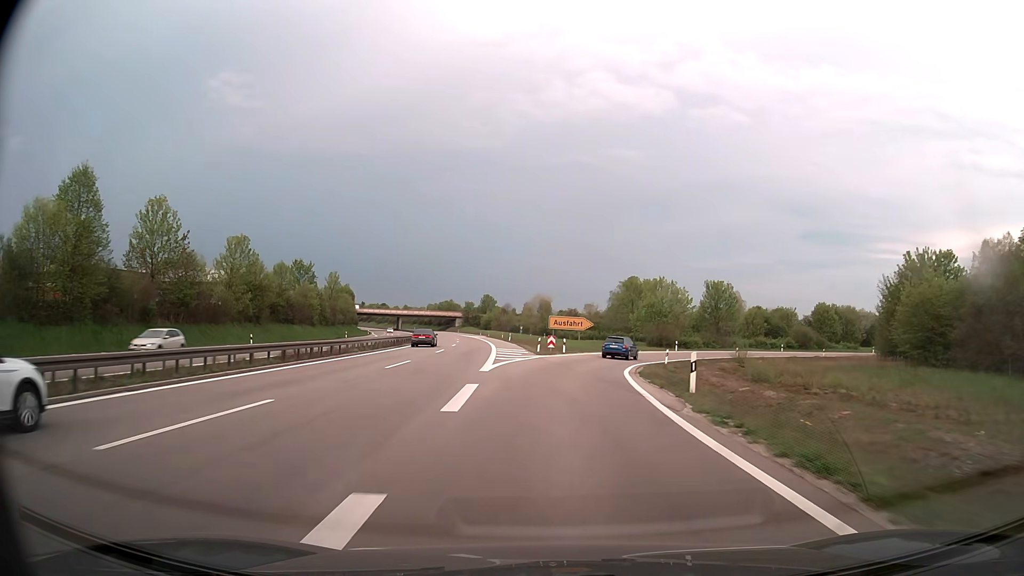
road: trunk_link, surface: asphalt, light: Day
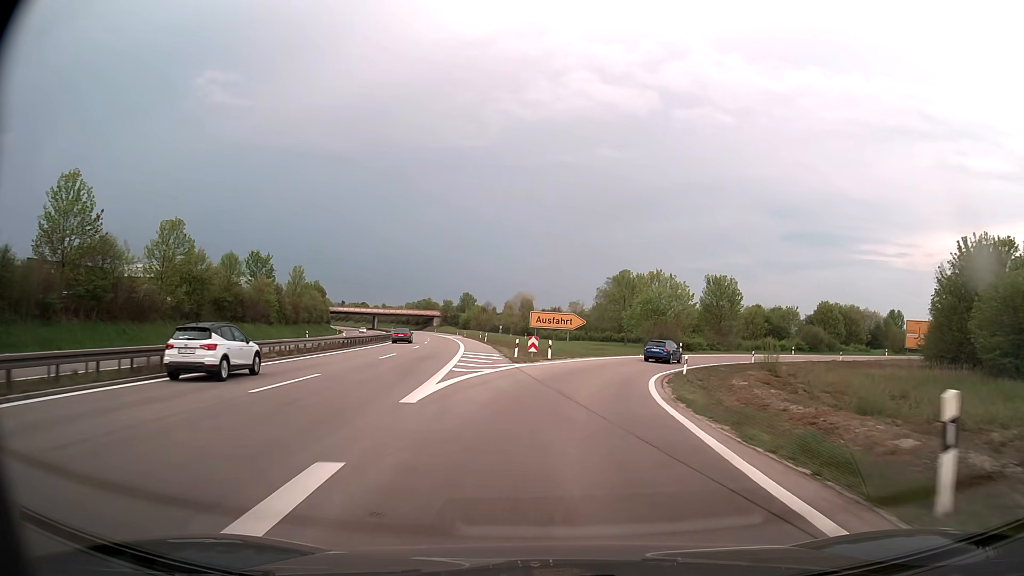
(+0.1, +10.6) m; +1°
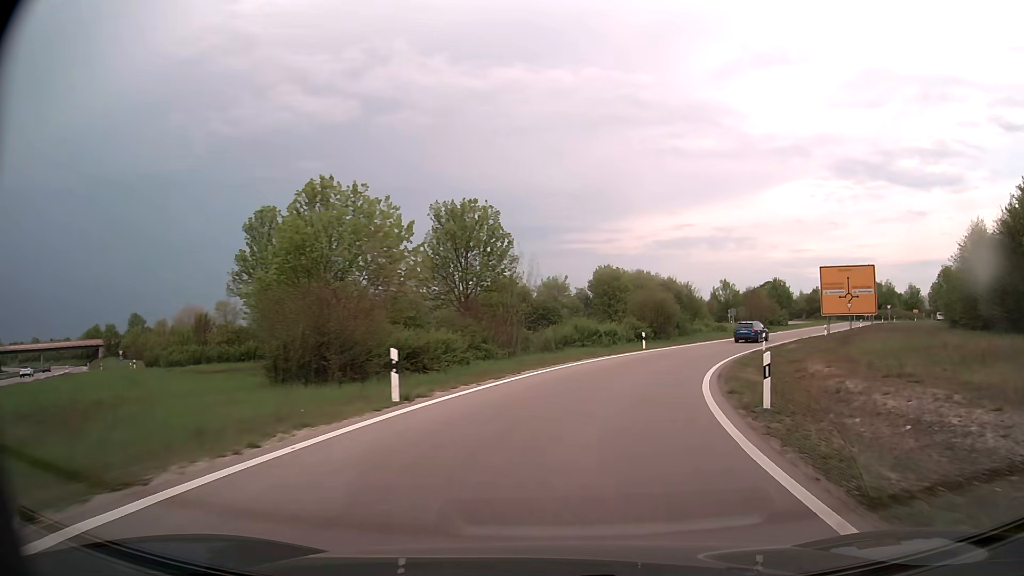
(+8.6, +45.6) m; +25°
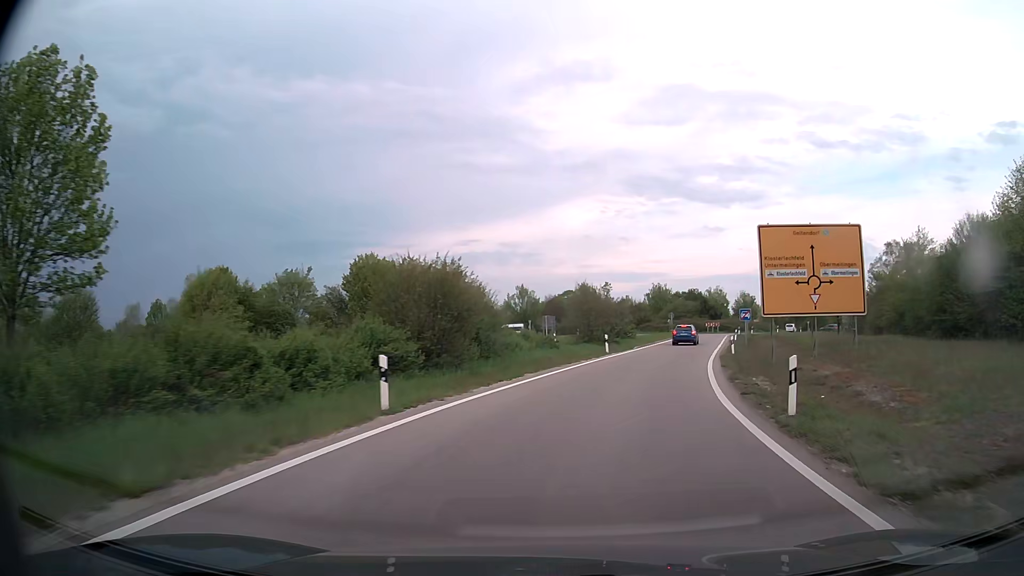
(+4.1, +26.0) m; +18°
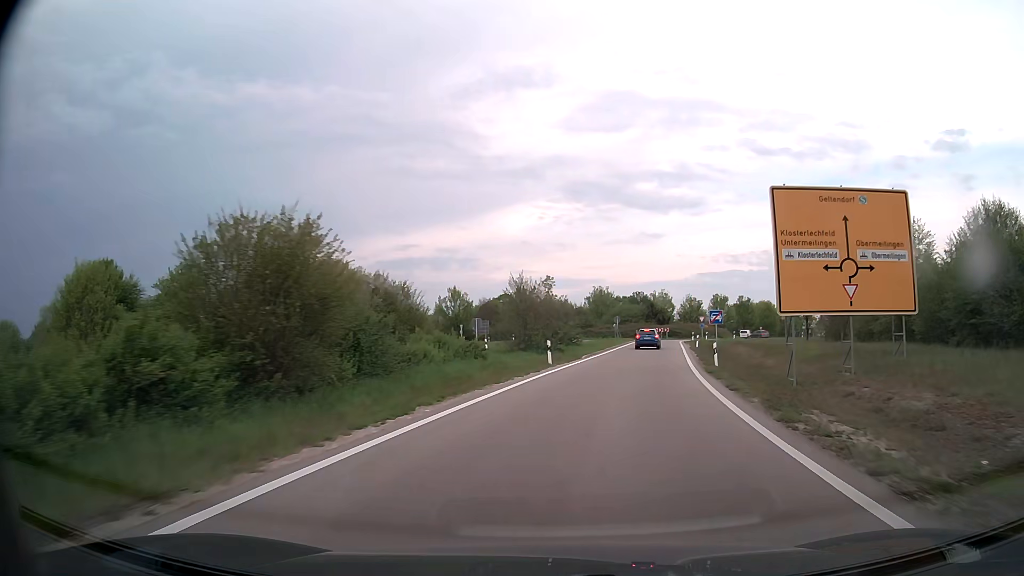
(+0.4, +8.7) m; +5°
